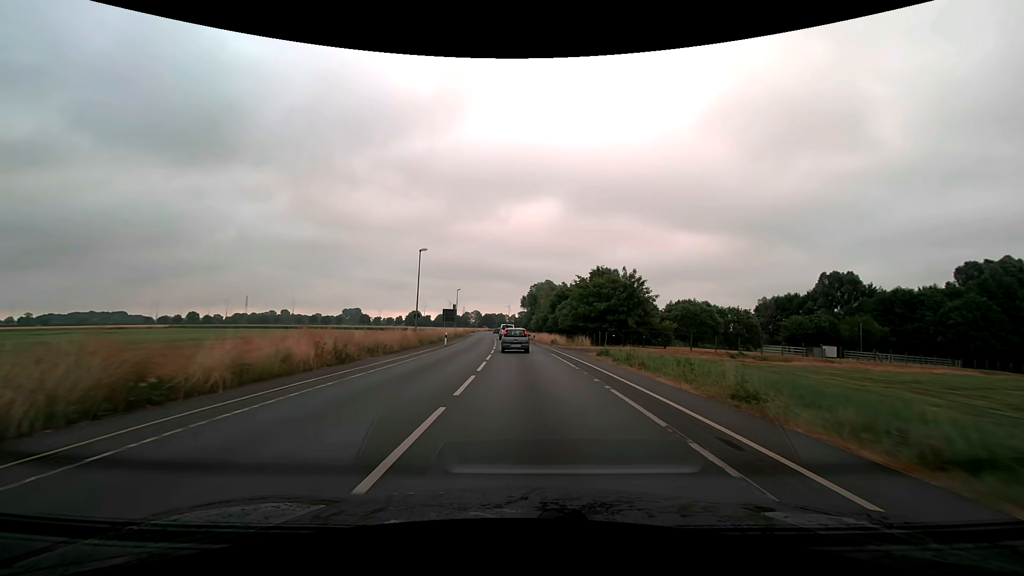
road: secondary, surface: asphalt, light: Day
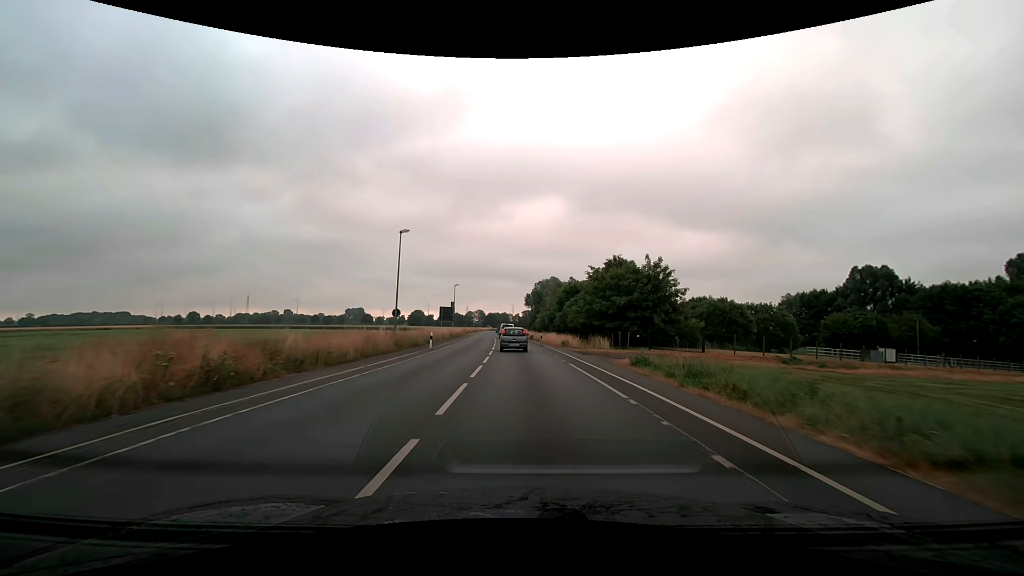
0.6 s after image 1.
(0.0, +8.5) m; -1°
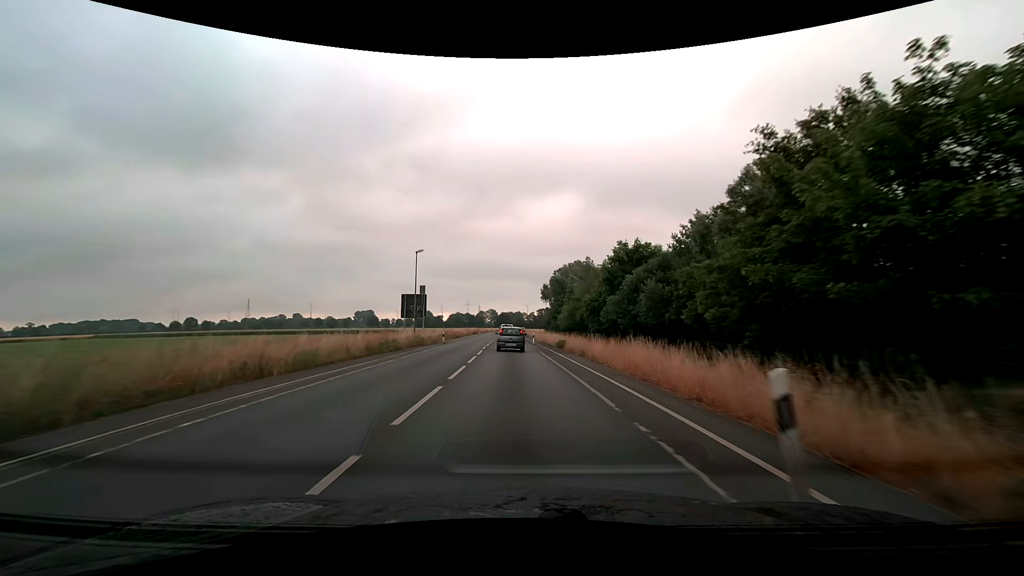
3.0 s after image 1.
(-0.4, +37.3) m; -1°
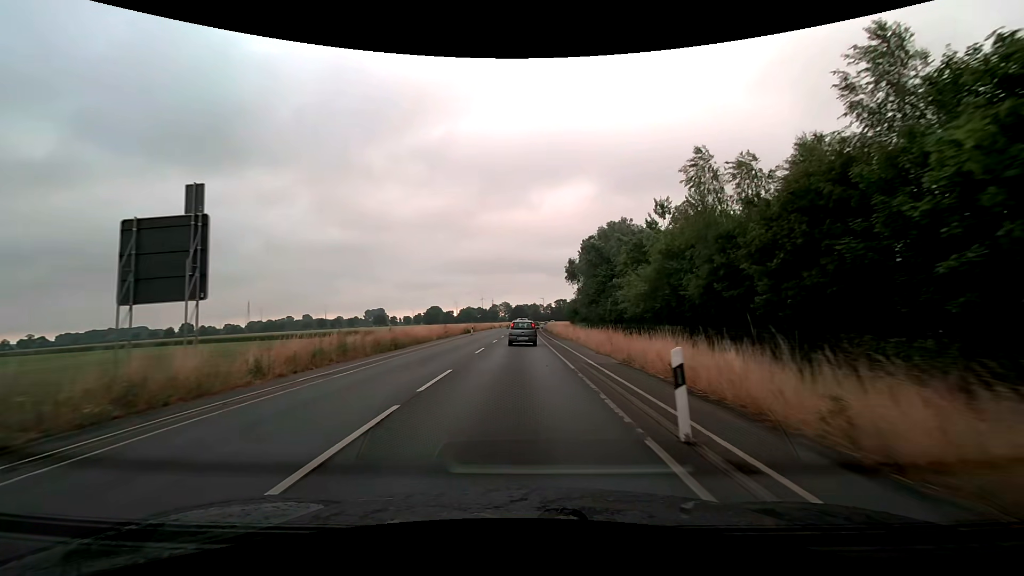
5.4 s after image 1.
(-0.8, +39.4) m; -2°
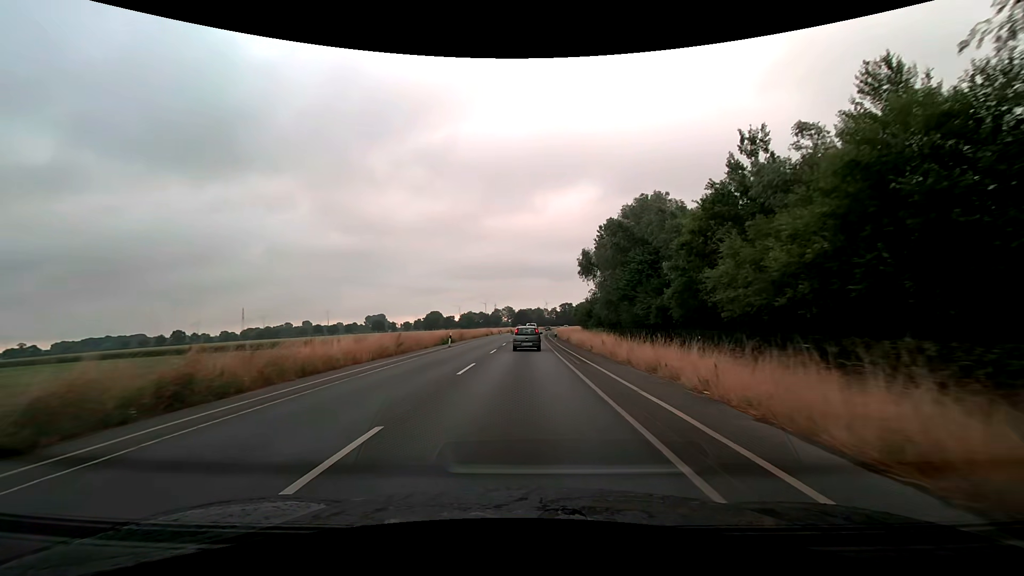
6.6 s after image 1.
(-0.1, +19.1) m; -1°
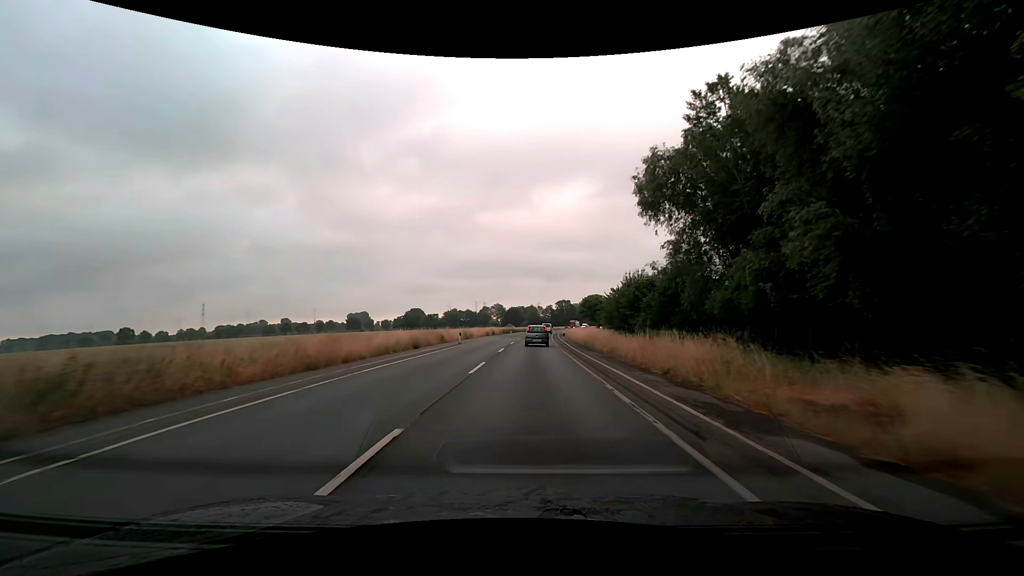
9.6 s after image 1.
(+0.1, +48.8) m; +1°
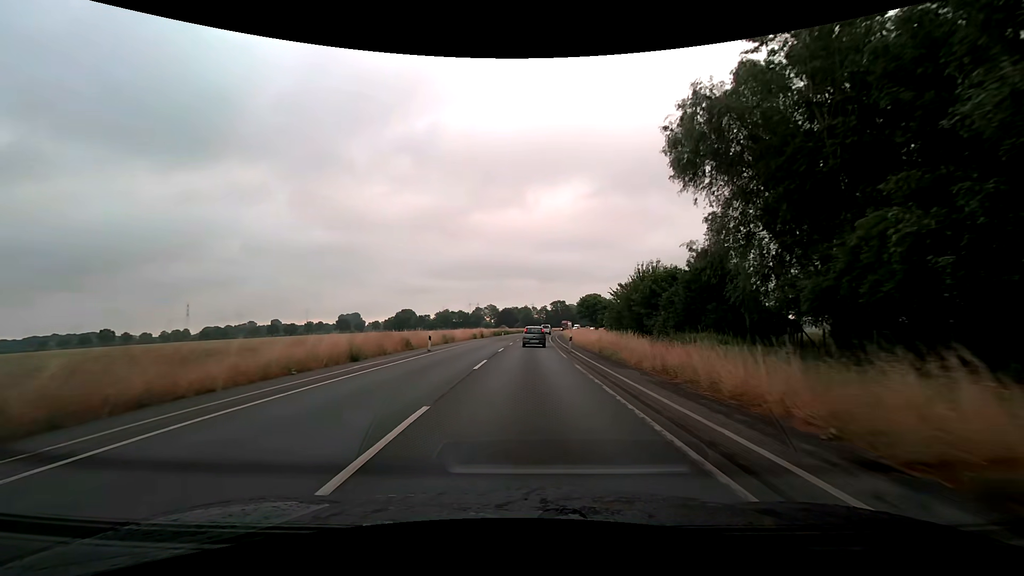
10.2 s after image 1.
(+0.1, +10.2) m; +1°
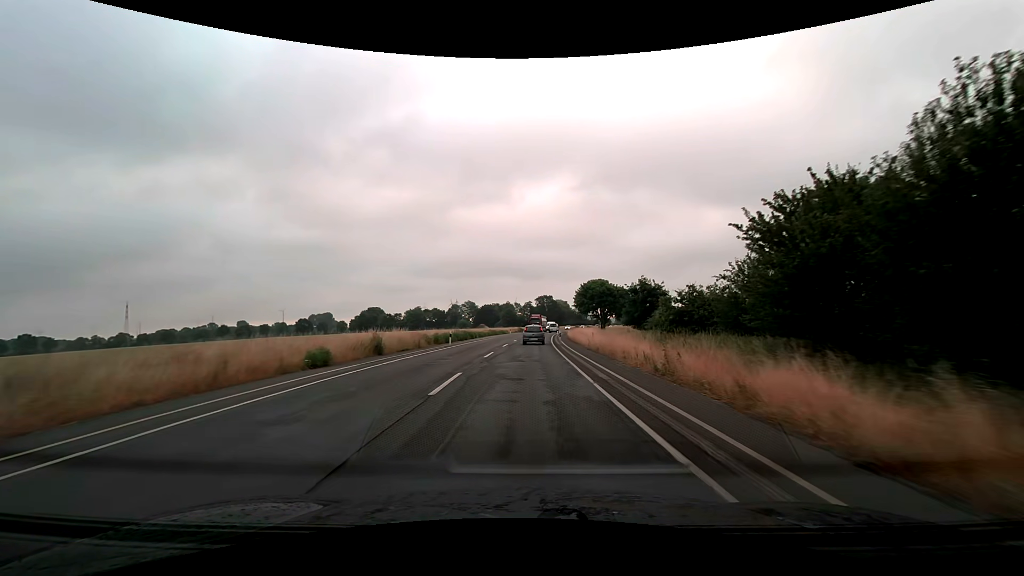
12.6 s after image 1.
(+0.8, +42.4) m; +2°
(0, +10) (0, +20) (0, +30) (+1, +40) (+1, +50) (+2, +60) (+2, +70) (+3, +80) (+4, +90) (+5, +100) m
